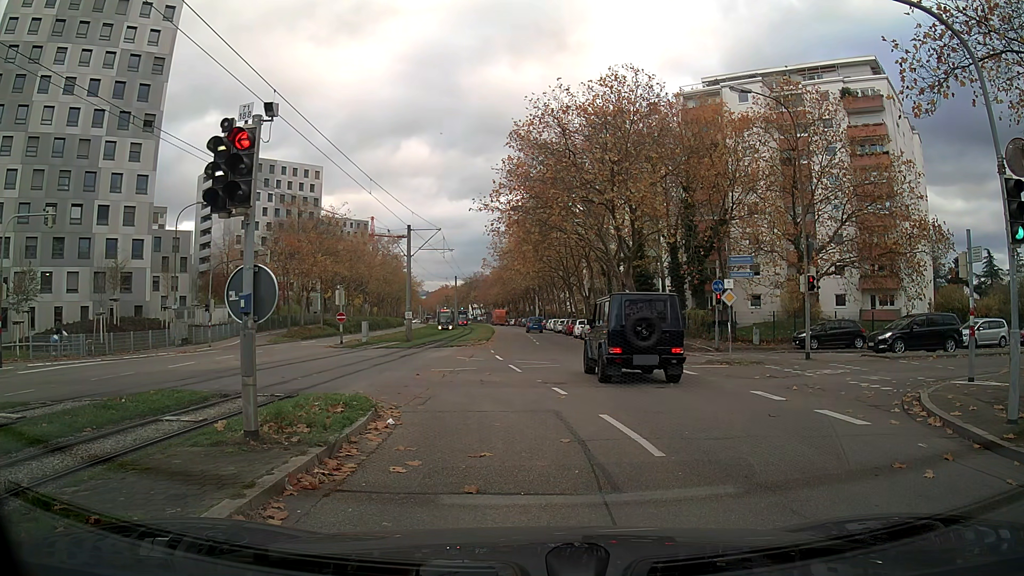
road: tertiary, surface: asphalt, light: Day
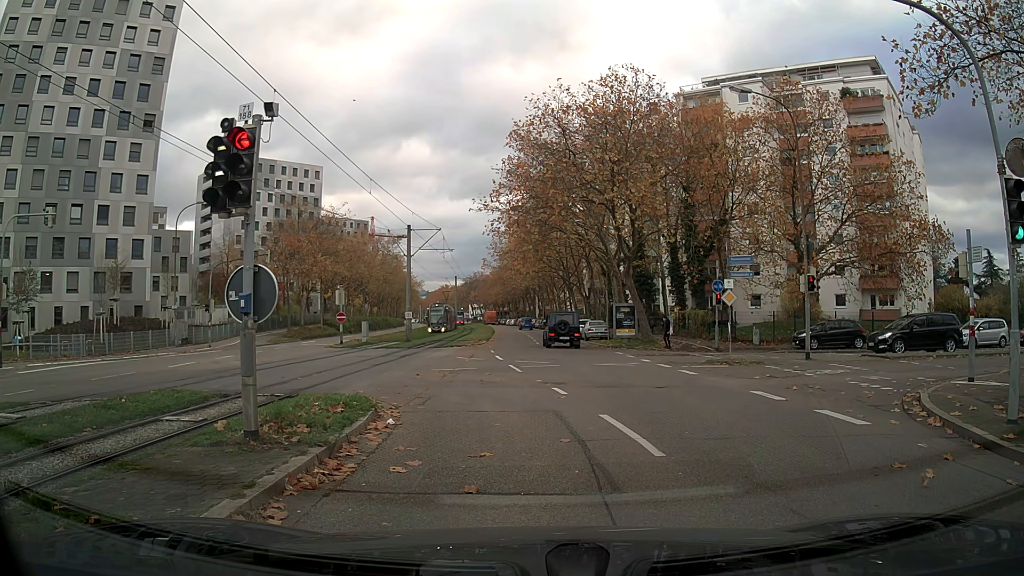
(0.0, 0.0) m; 0°
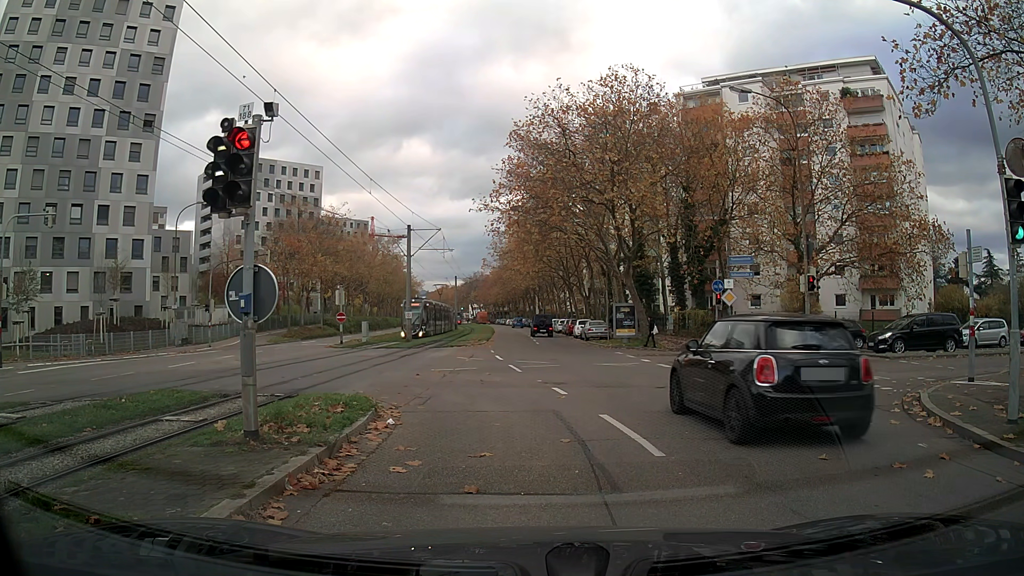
(0.0, 0.0) m; 0°
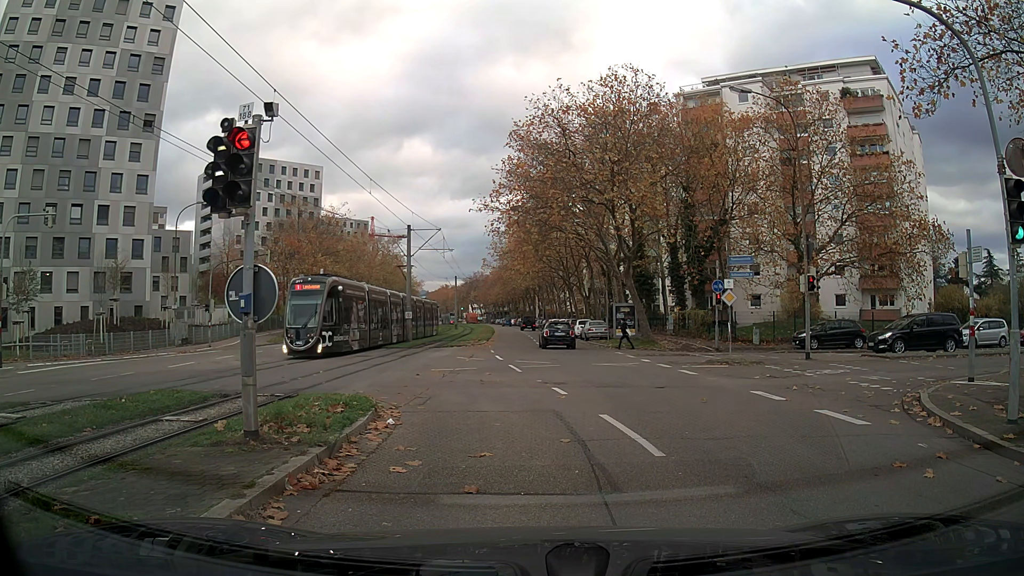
(0.0, 0.0) m; 0°
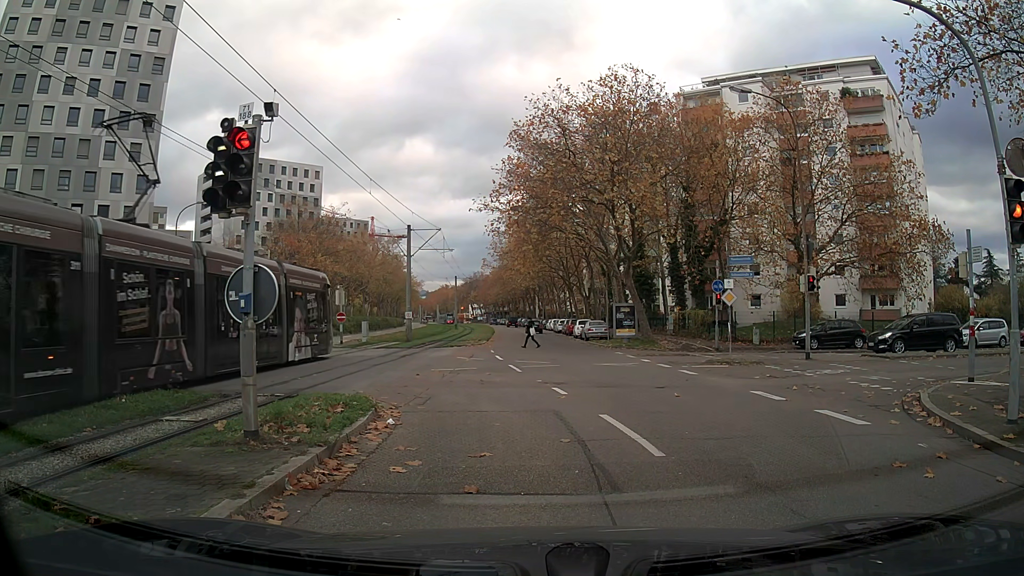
(0.0, 0.0) m; 0°
